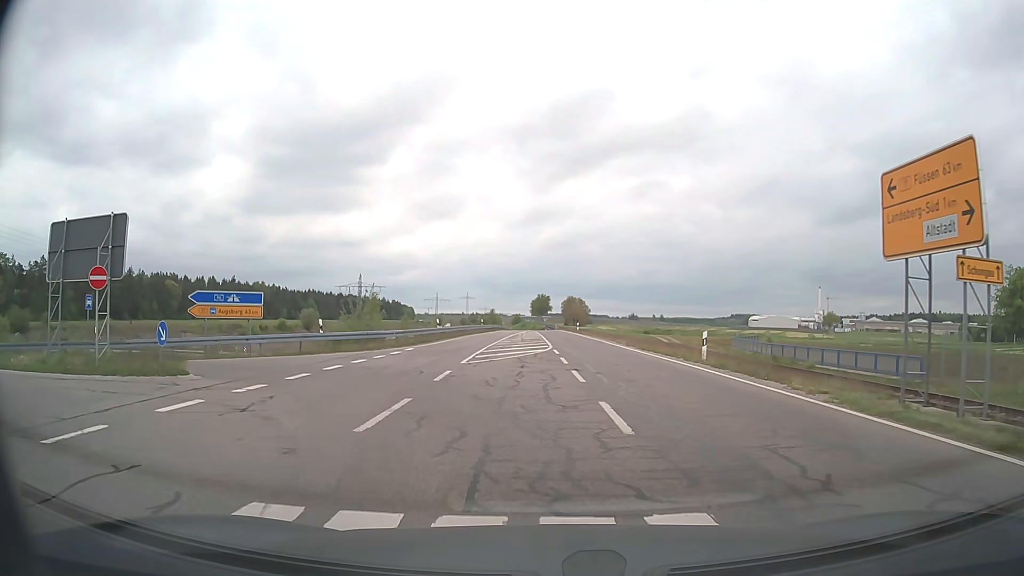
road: secondary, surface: asphalt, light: Day
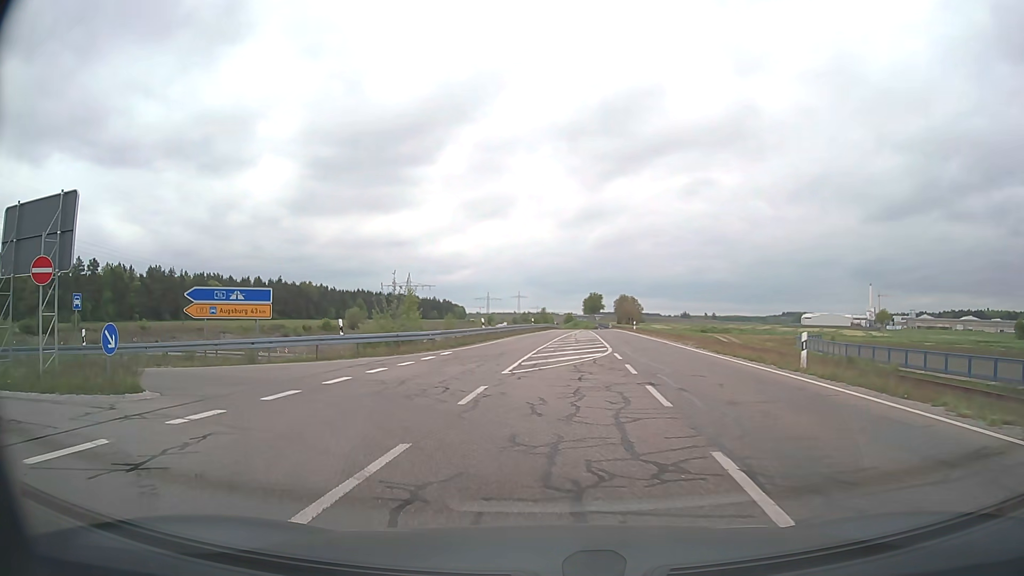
(-0.1, +4.3) m; -4°
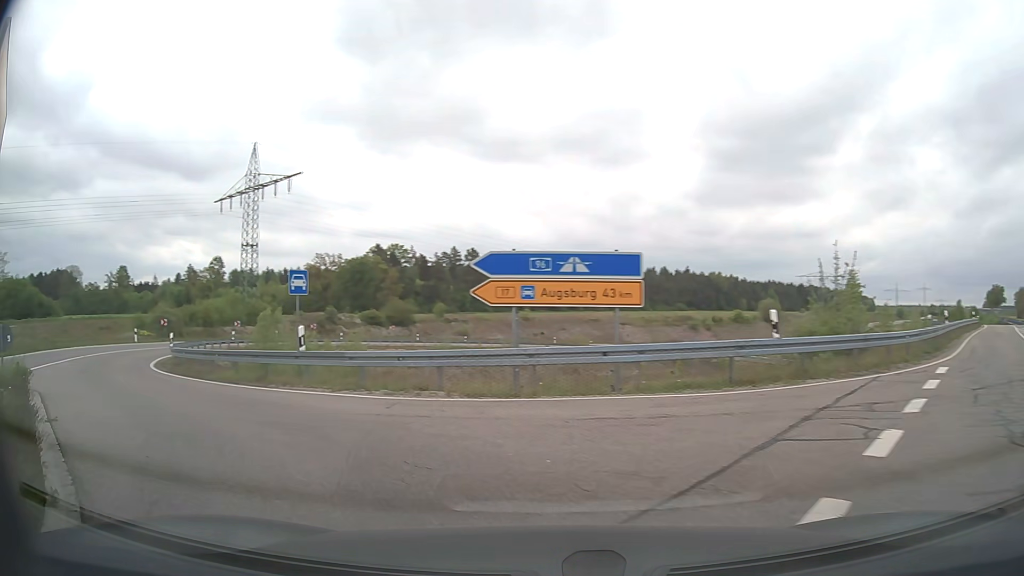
(-2.7, +10.8) m; -34°
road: trunk_link
(-4, +9) (-11, +16) (-18, +23) (-23, +32) (-26, +41) (-27, +51) (-27, +61) (-25, +71) (-21, +80) (-16, +89) m
